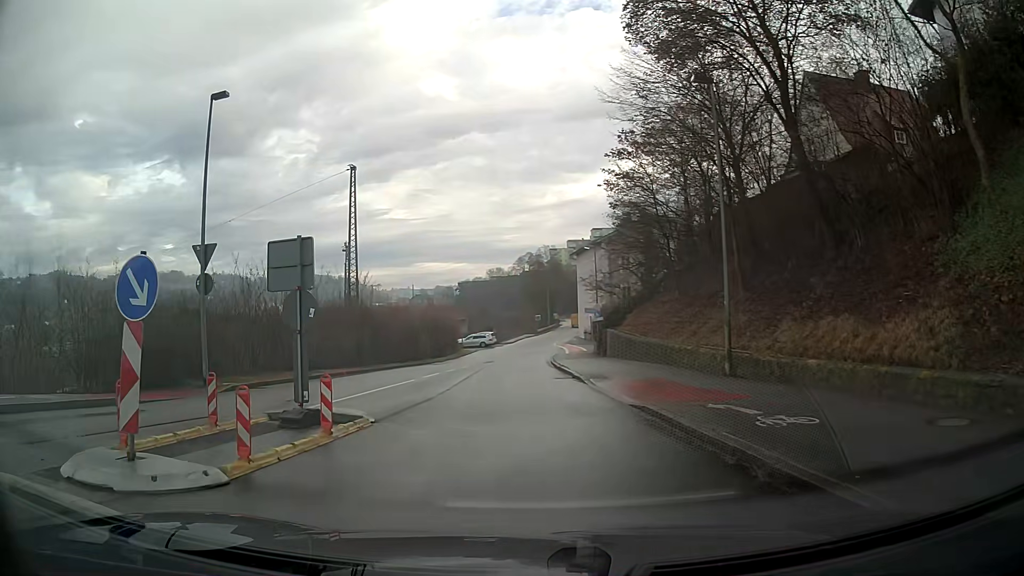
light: Day
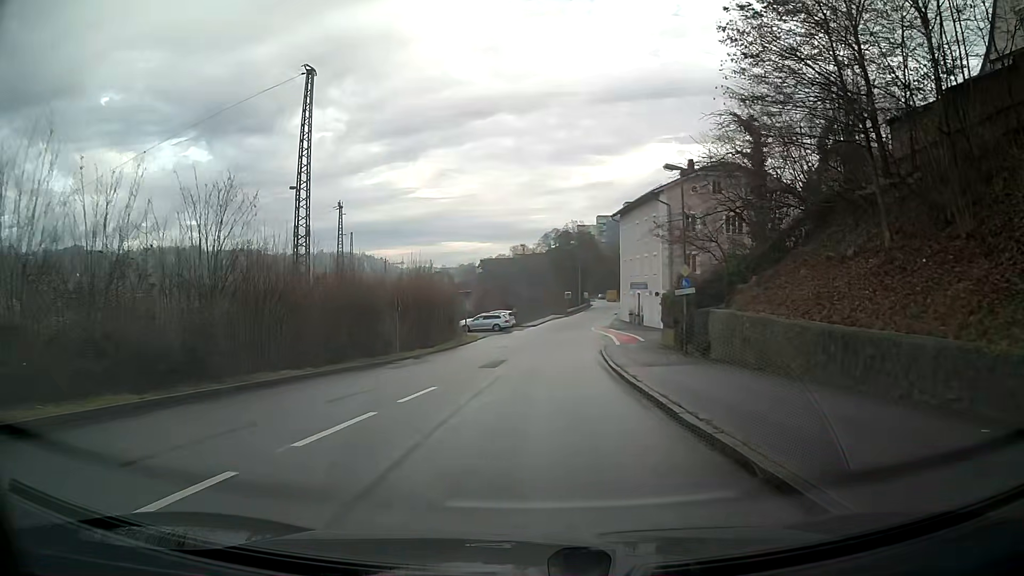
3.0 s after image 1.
(-0.3, +20.2) m; -2°
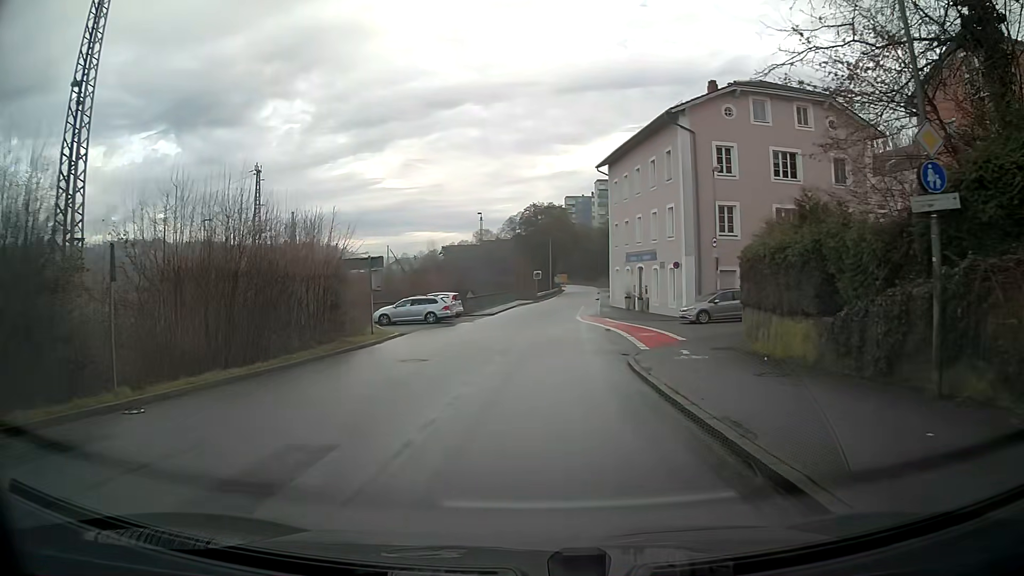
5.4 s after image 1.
(+0.9, +19.7) m; +4°
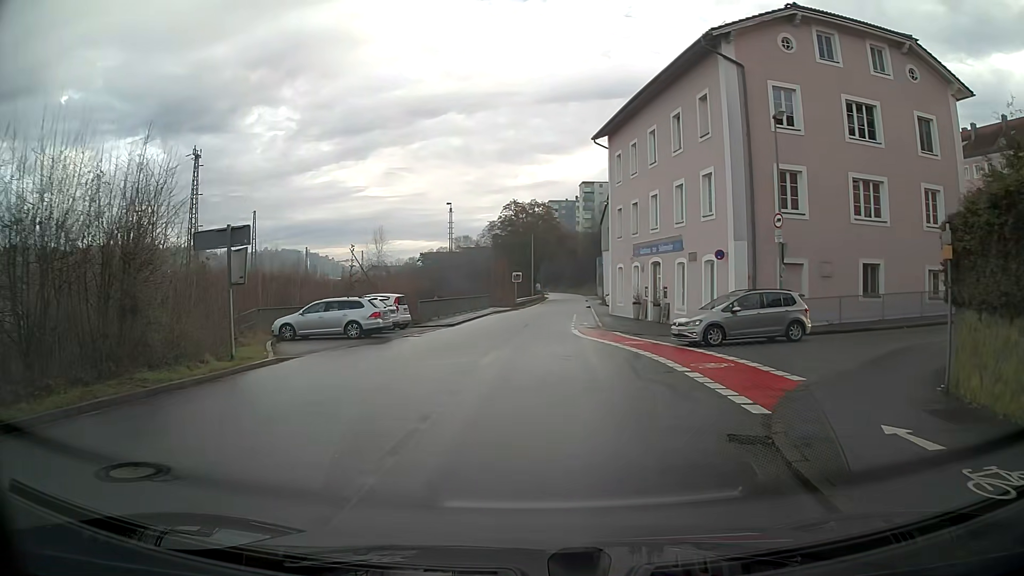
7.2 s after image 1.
(+0.2, +12.0) m; +2°
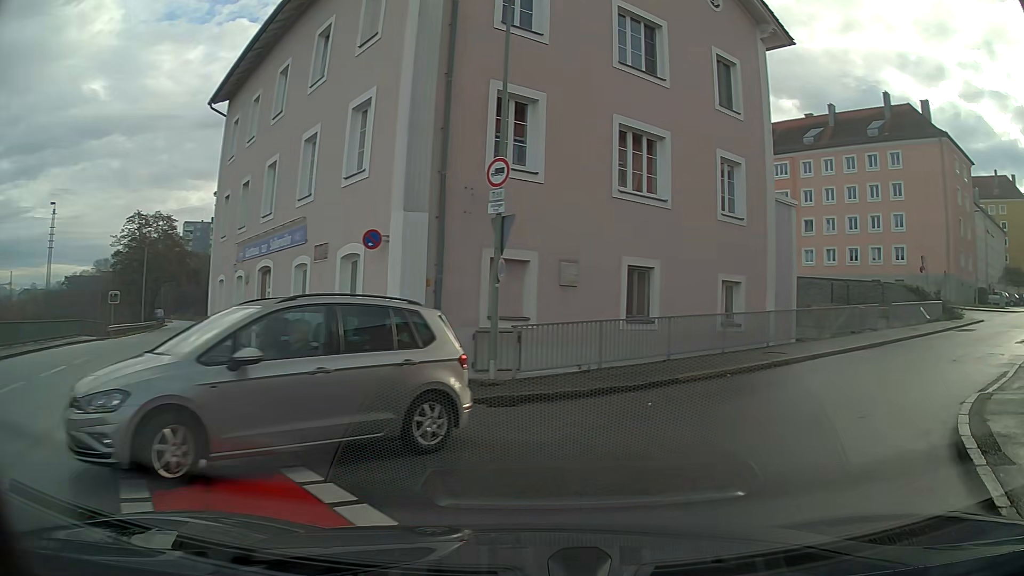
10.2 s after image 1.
(+2.6, +12.2) m; +35°
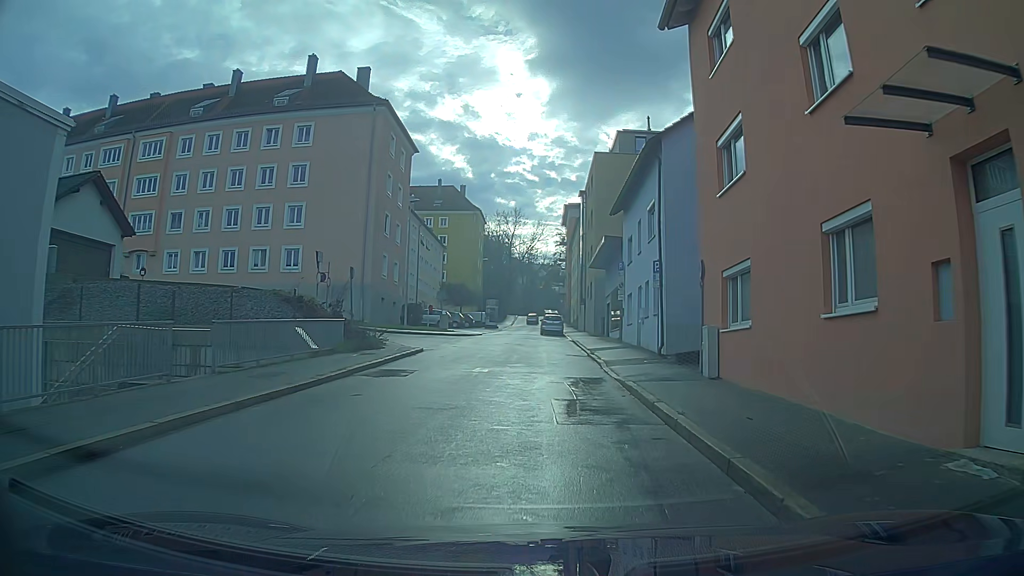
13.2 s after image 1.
(+8.1, +14.2) m; +45°
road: residential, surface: asphalt
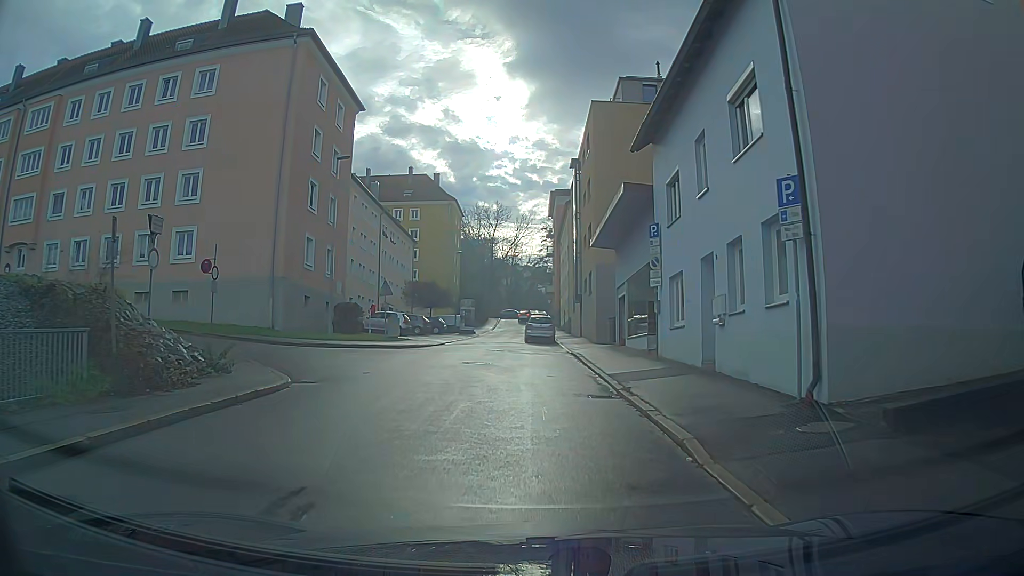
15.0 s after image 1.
(+0.4, +12.8) m; +5°
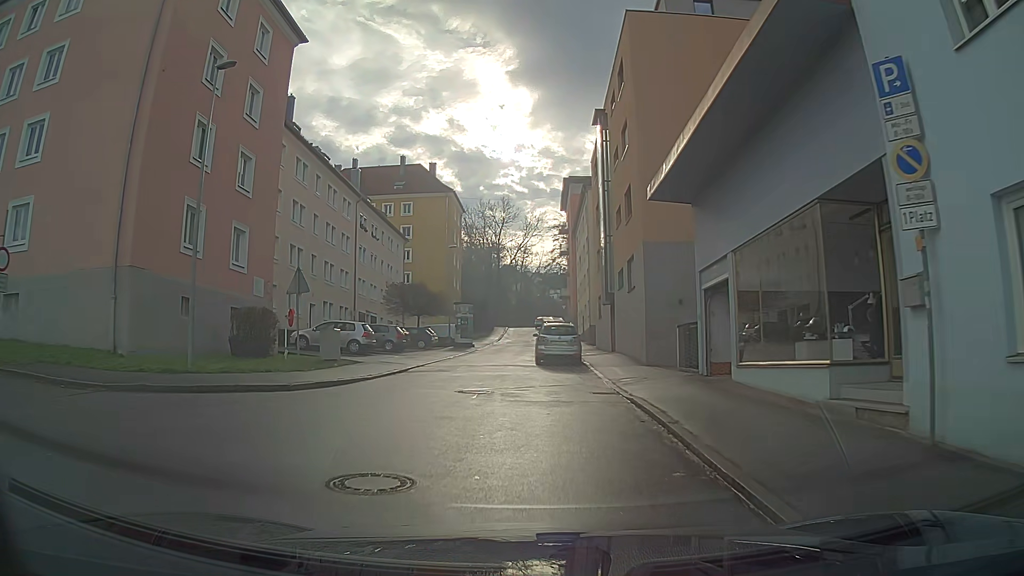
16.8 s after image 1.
(-0.4, +13.2) m; -4°
(-1, +10) (-2, +20) (-2, +30) (-2, +40) (-2, +50) (-2, +60) (-2, +70) (0, +80) (+1, +90) (0, +100) m
